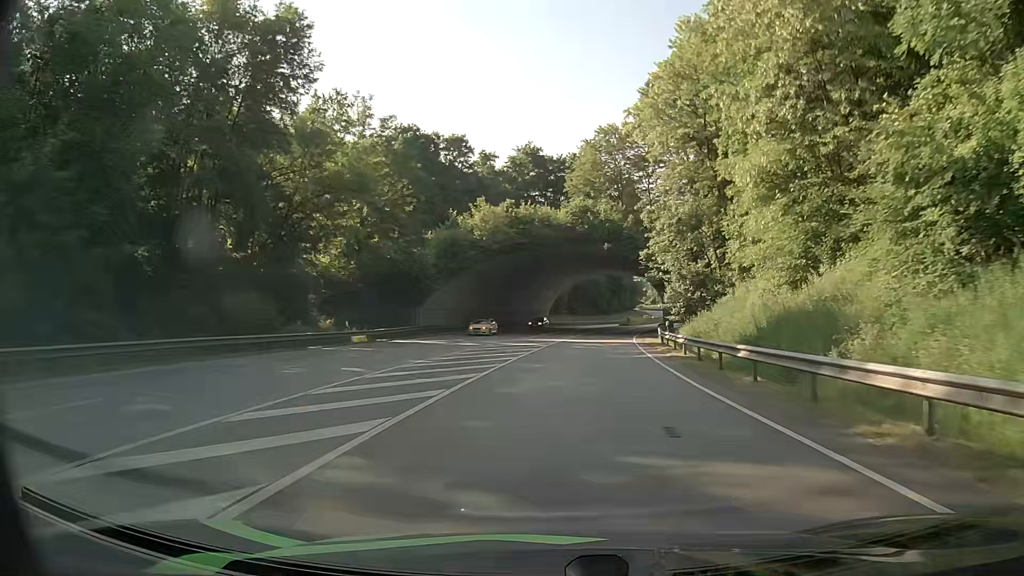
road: primary_link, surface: asphalt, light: Day
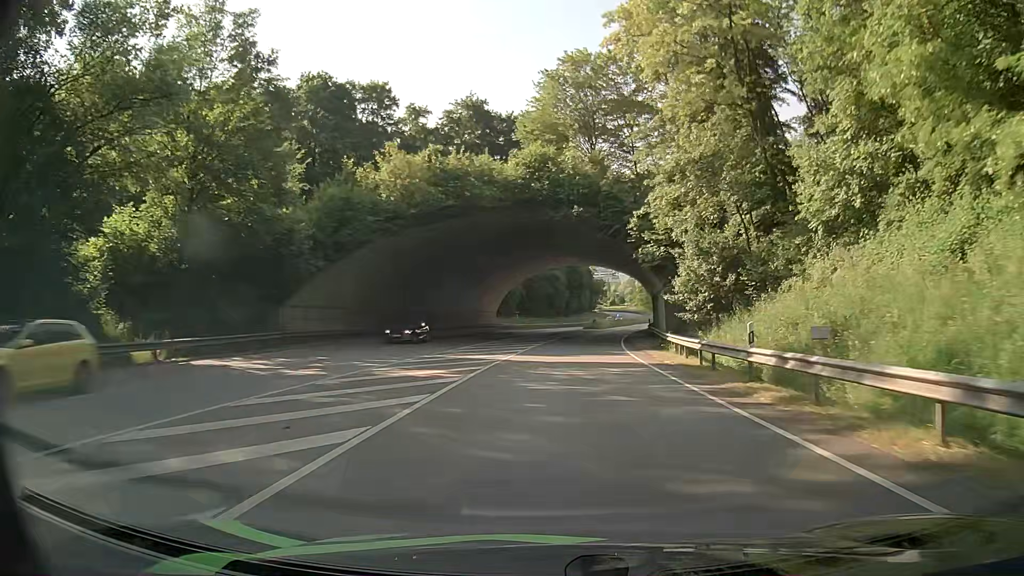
(+0.7, +20.7) m; +4°
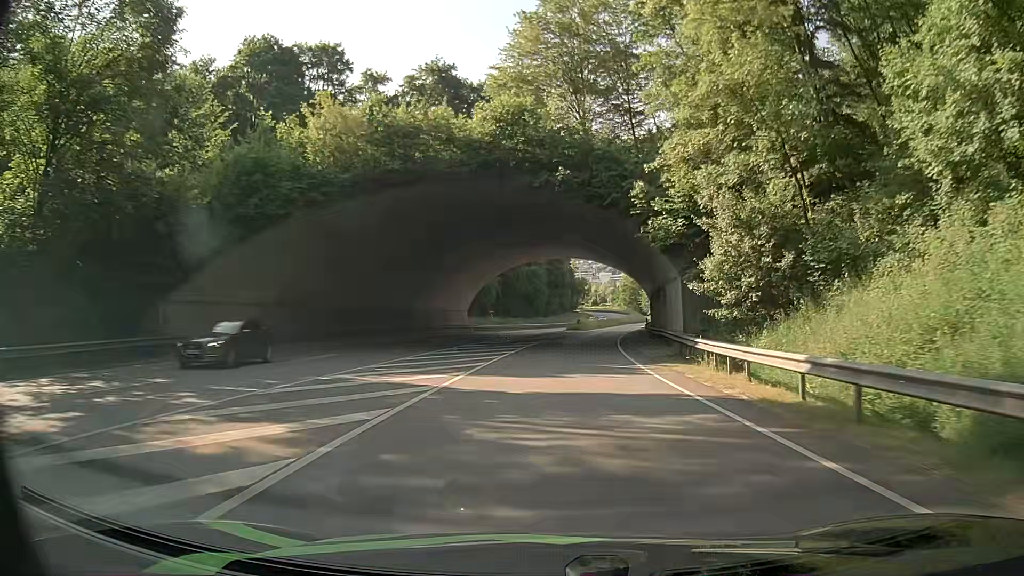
(+0.2, +10.2) m; +2°
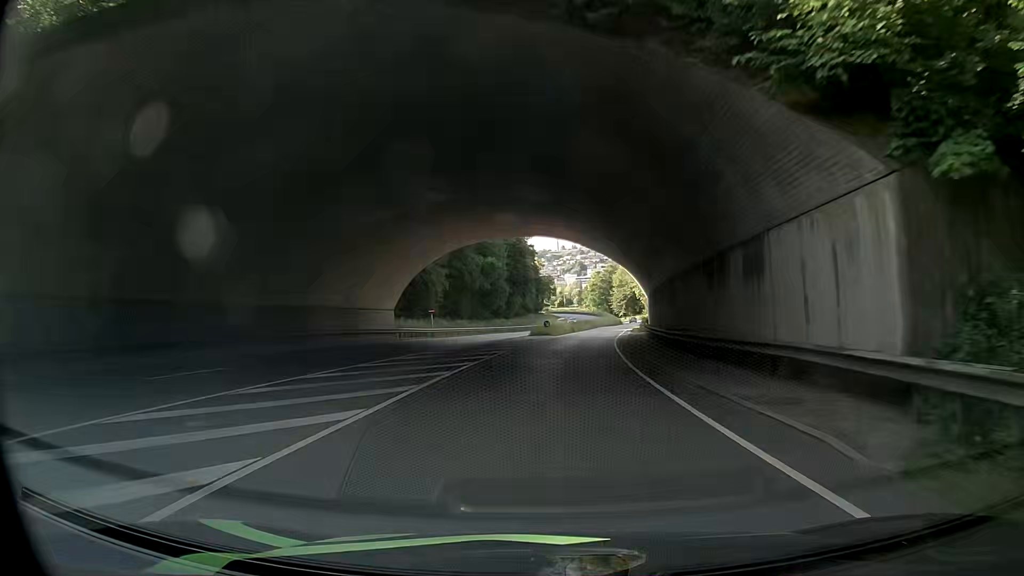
(+0.5, +20.1) m; +2°
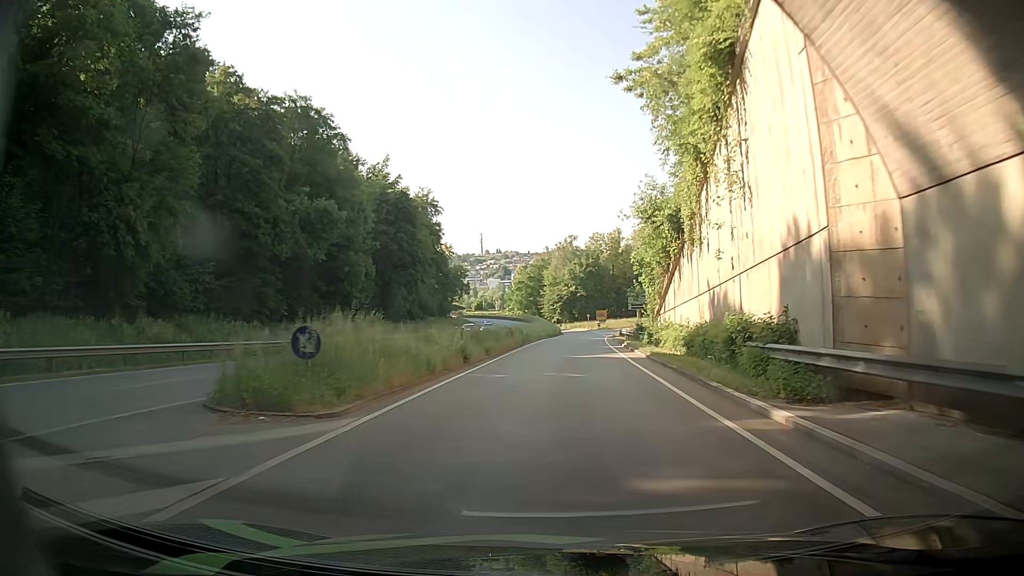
(+3.1, +48.7) m; +6°
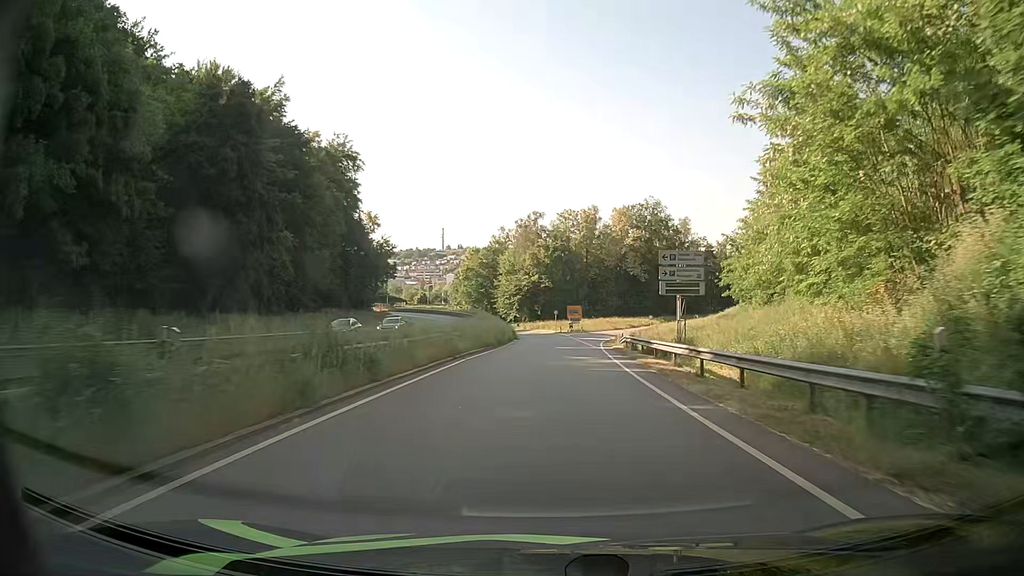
(+1.8, +36.7) m; +4°
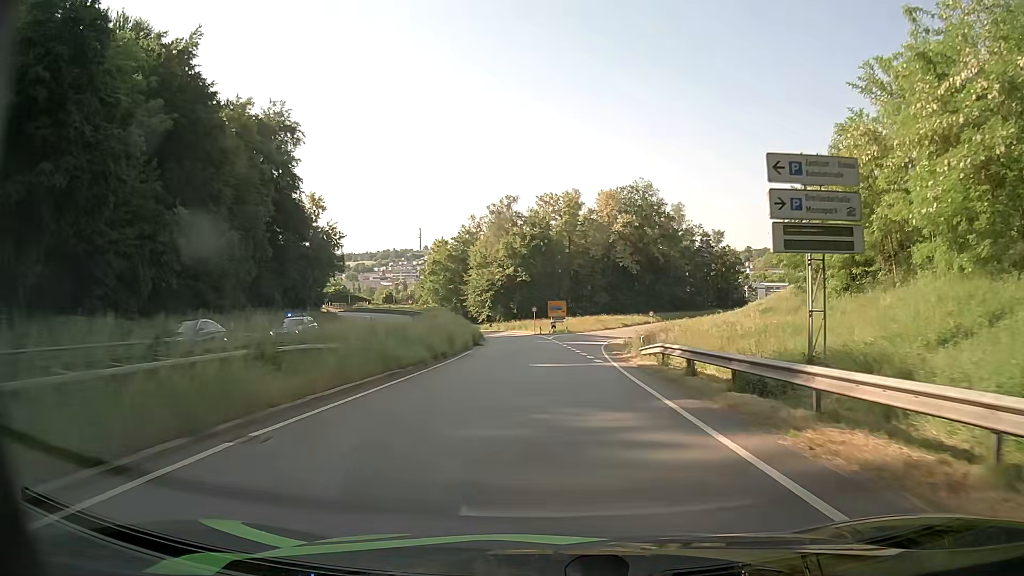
(+0.3, +17.5) m; +2°
